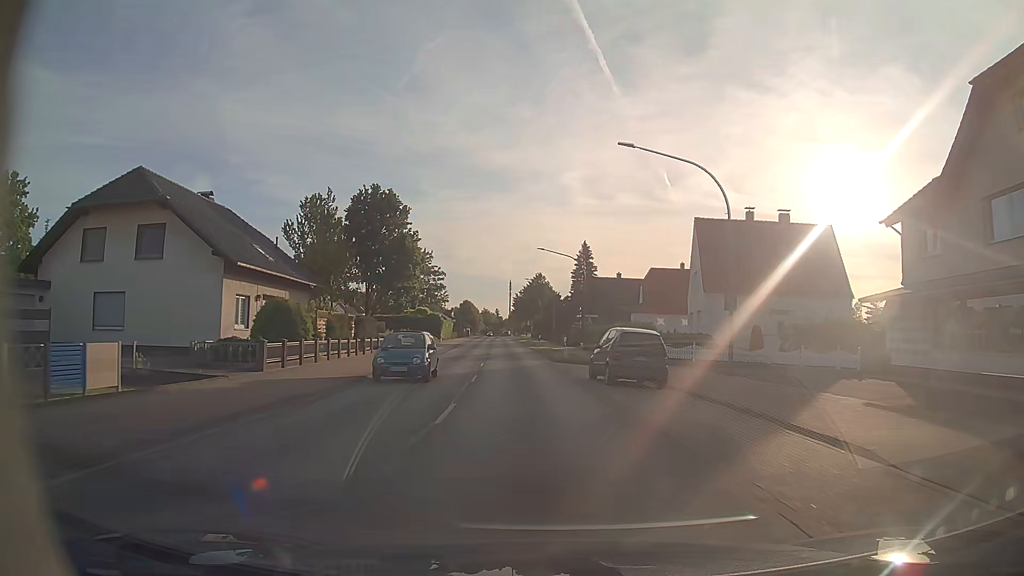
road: primary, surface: asphalt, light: Day
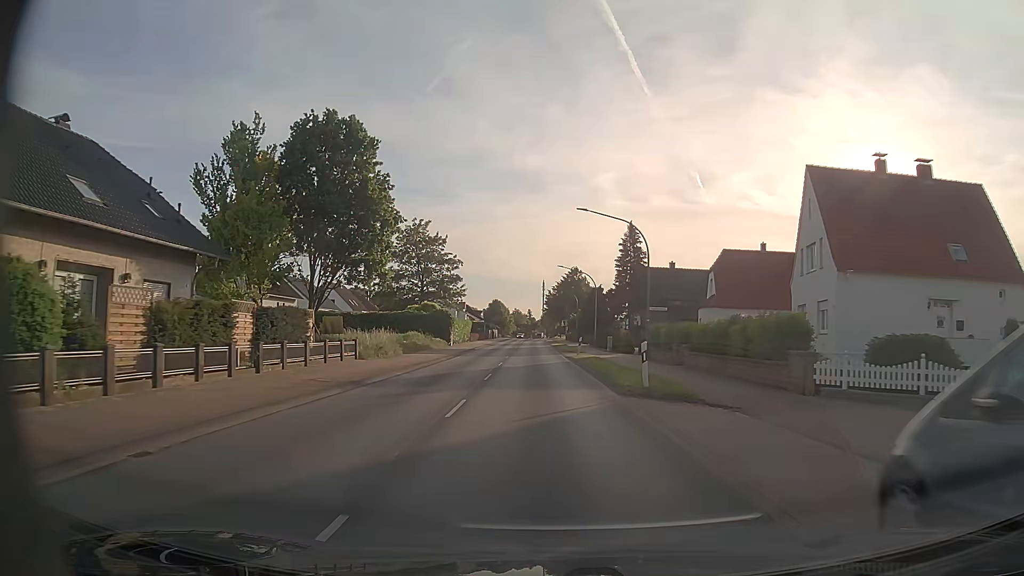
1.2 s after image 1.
(-0.5, +17.2) m; -3°
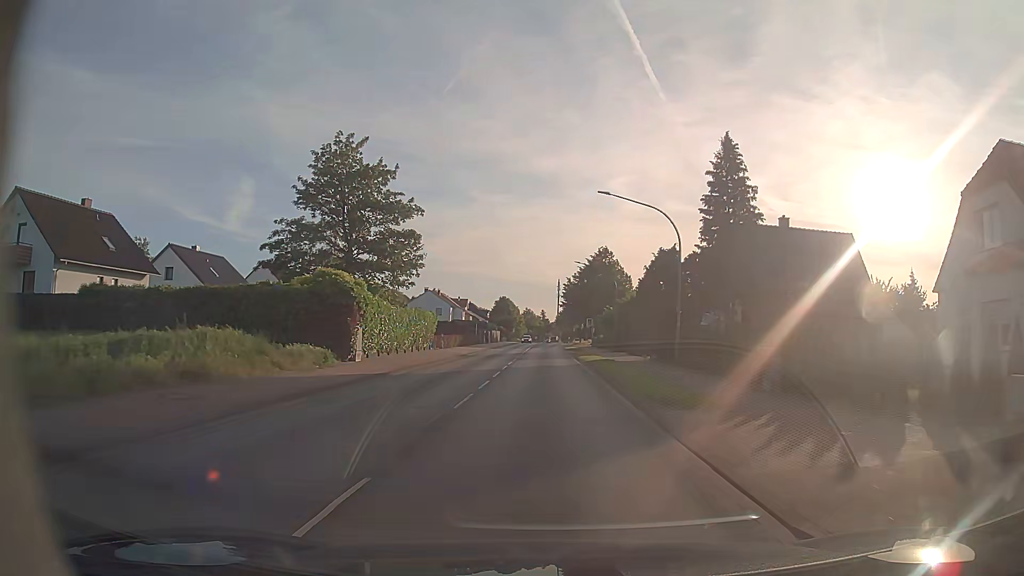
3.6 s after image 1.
(-0.6, +35.1) m; -1°
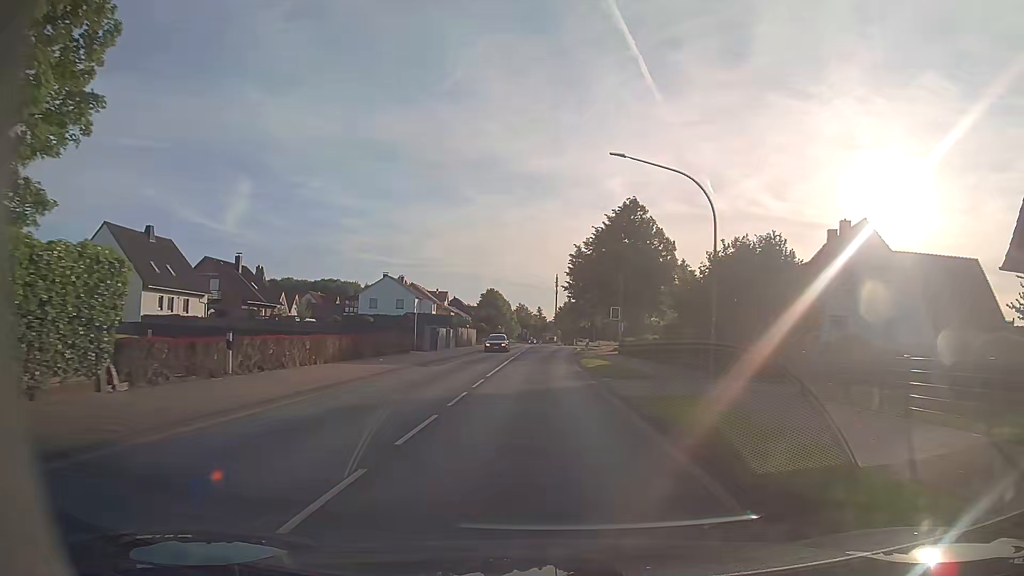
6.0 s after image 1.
(0.0, +35.8) m; 0°
